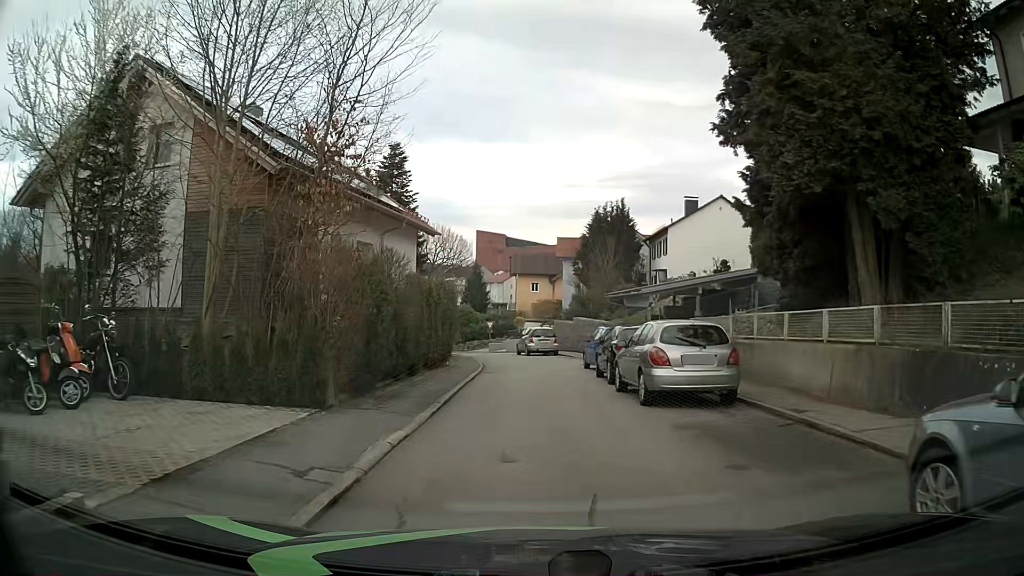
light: Day
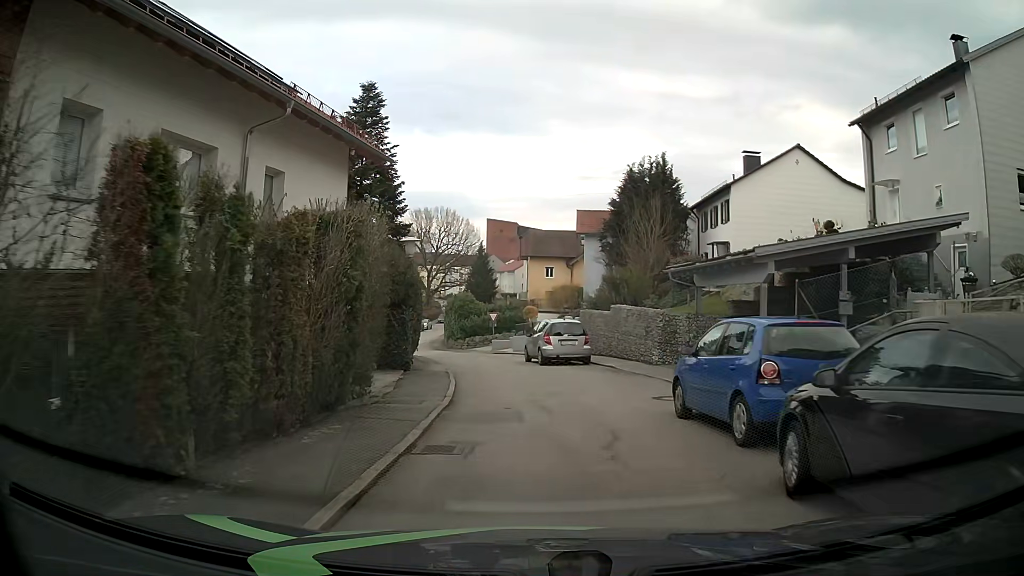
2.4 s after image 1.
(-0.1, +13.7) m; -2°
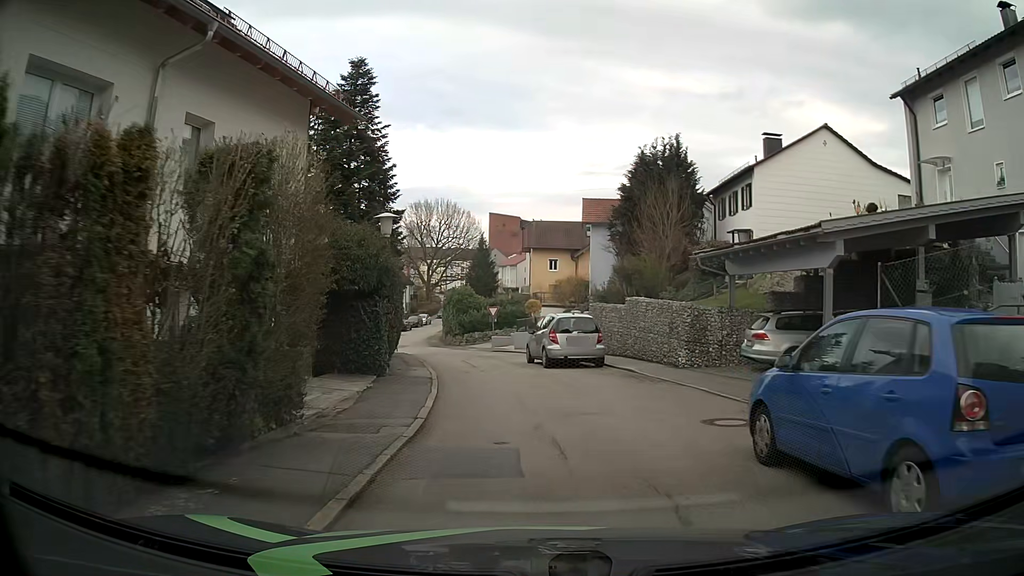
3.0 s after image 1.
(+0.1, +3.6) m; +1°
